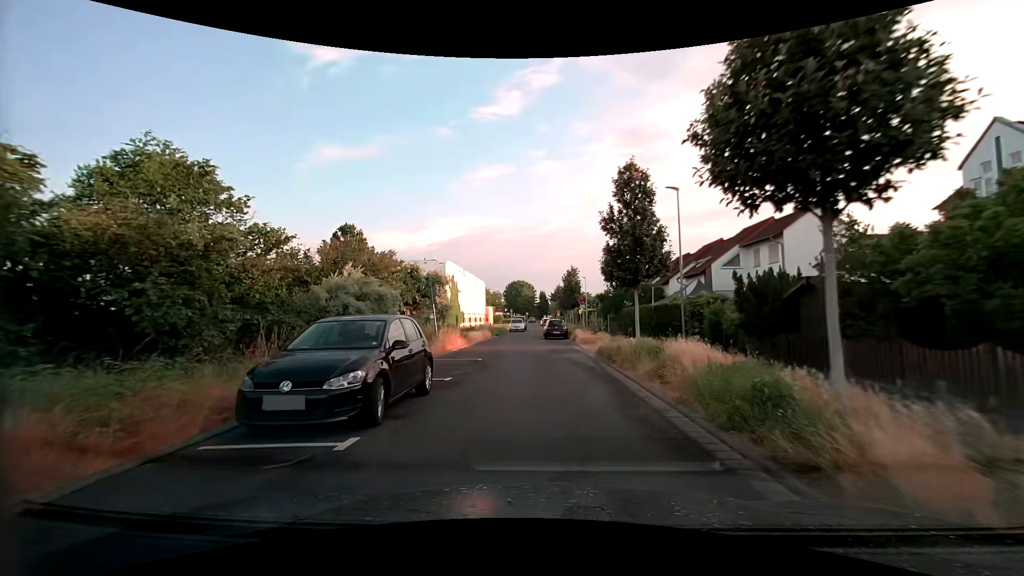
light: Day
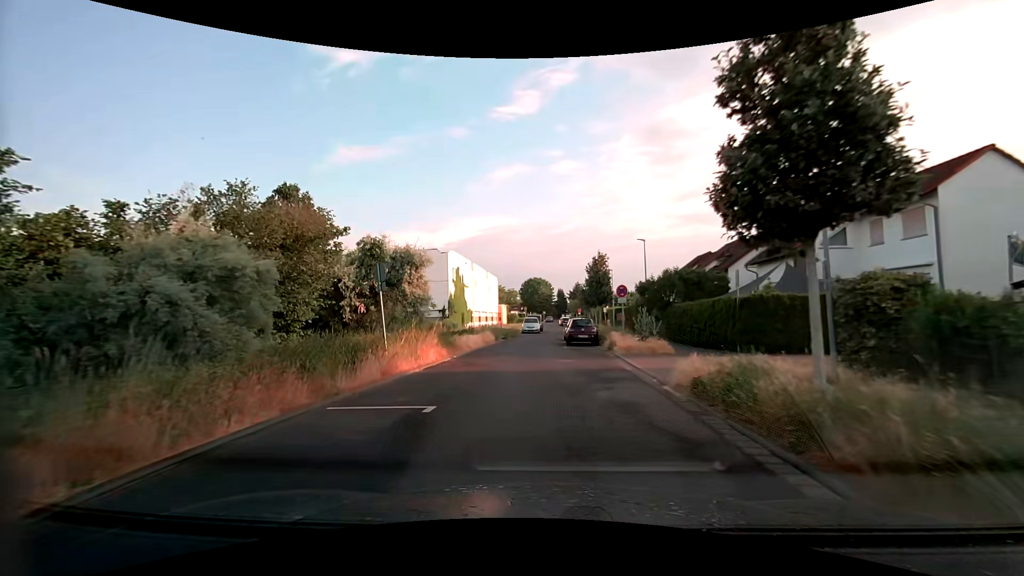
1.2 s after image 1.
(-0.4, +9.9) m; -4°
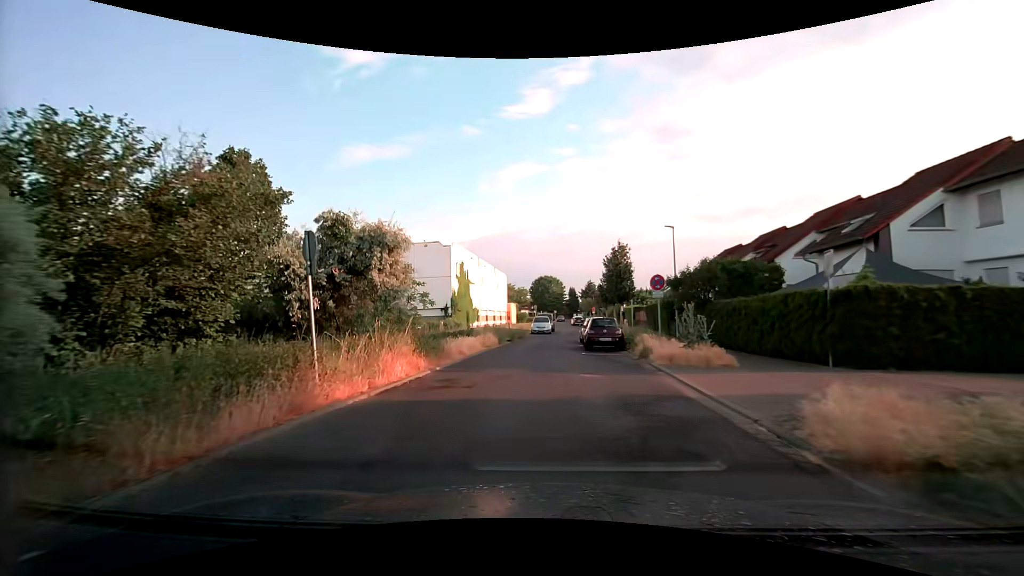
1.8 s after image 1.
(0.0, +5.0) m; -1°
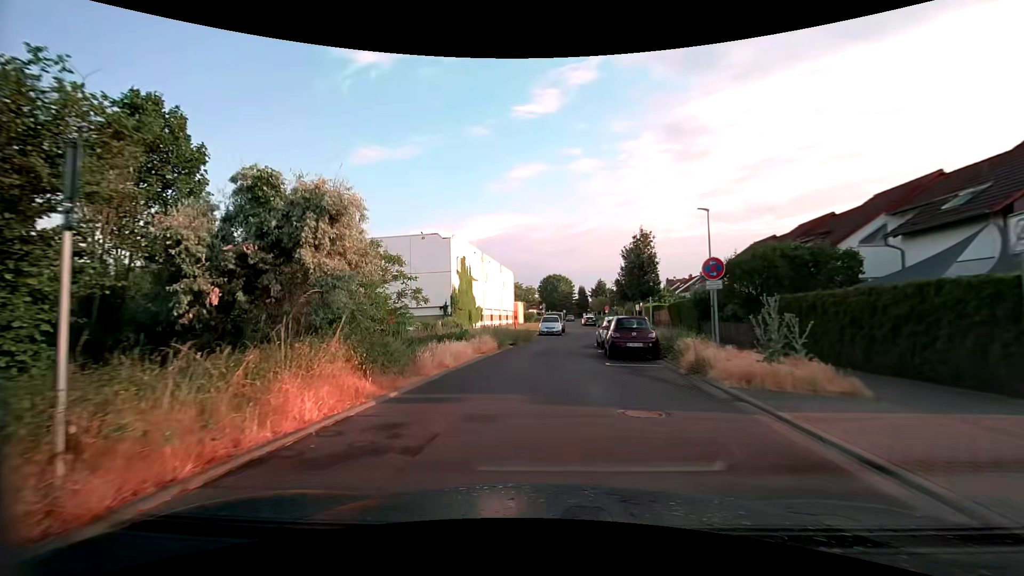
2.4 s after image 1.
(0.0, +4.9) m; -1°
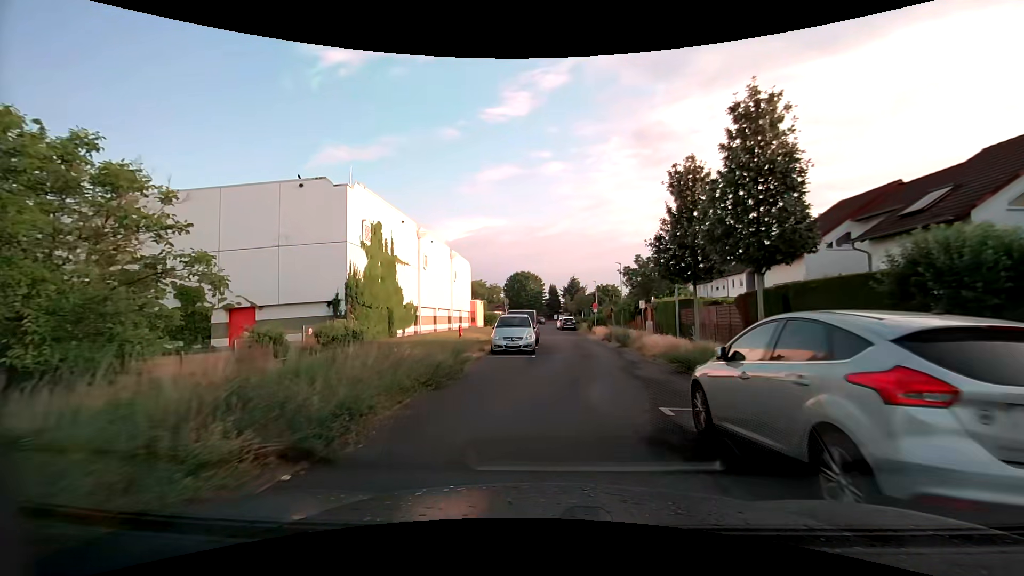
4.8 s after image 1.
(+0.4, +19.6) m; +3°
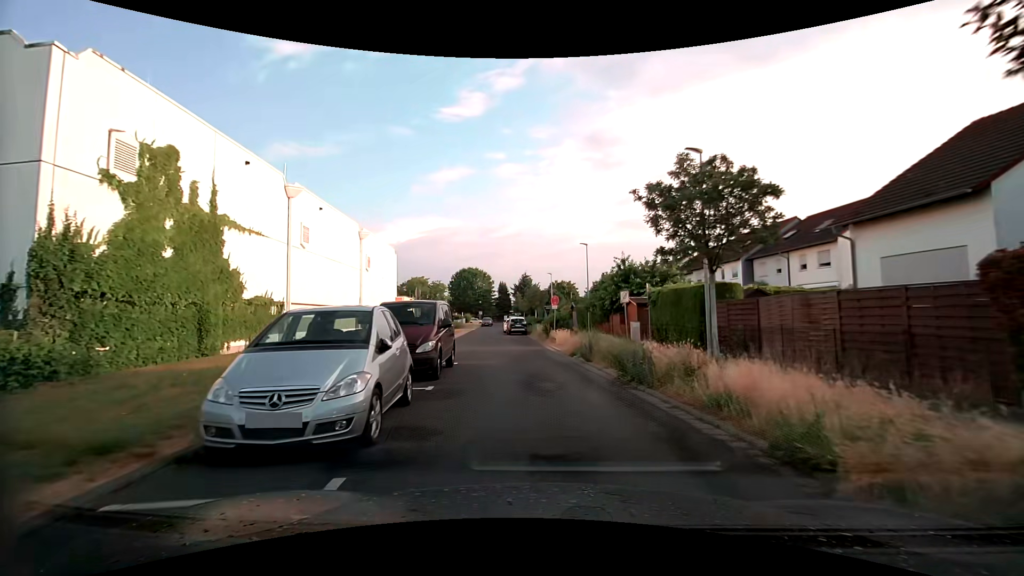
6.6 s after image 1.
(+0.9, +14.5) m; +5°
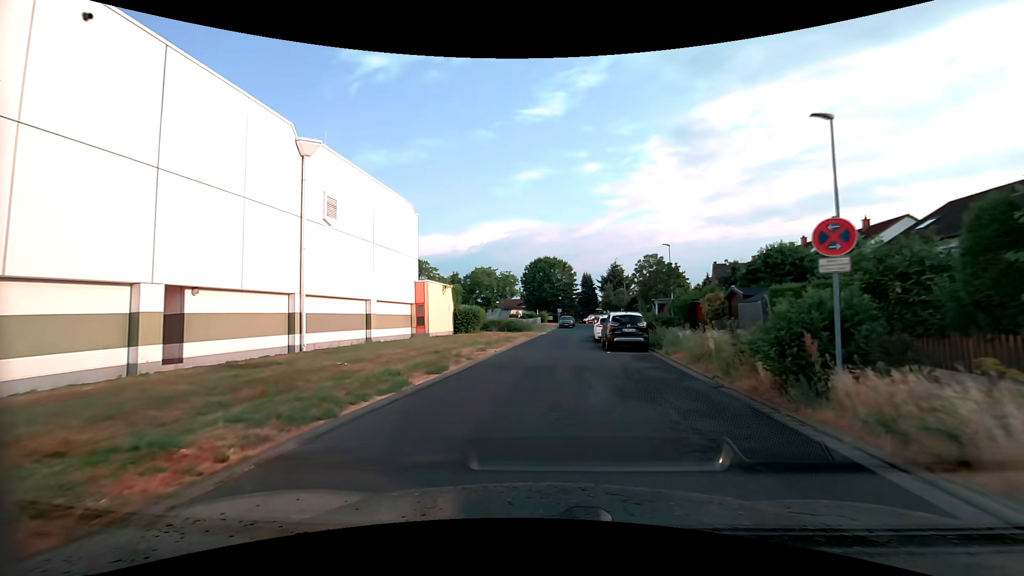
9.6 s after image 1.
(-1.6, +23.7) m; -9°
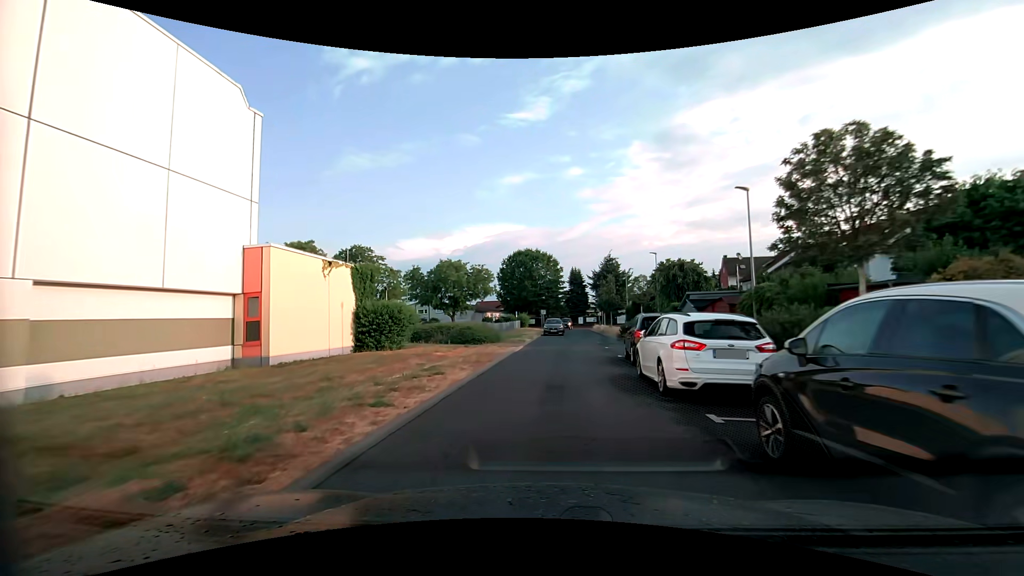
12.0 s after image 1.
(+0.4, +19.0) m; +2°
